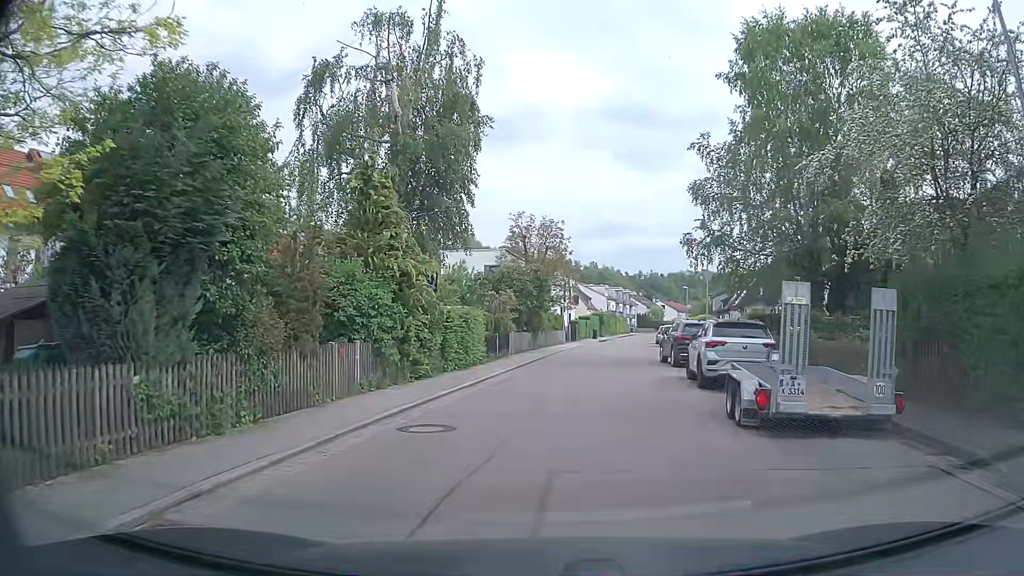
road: tertiary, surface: asphalt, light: Day
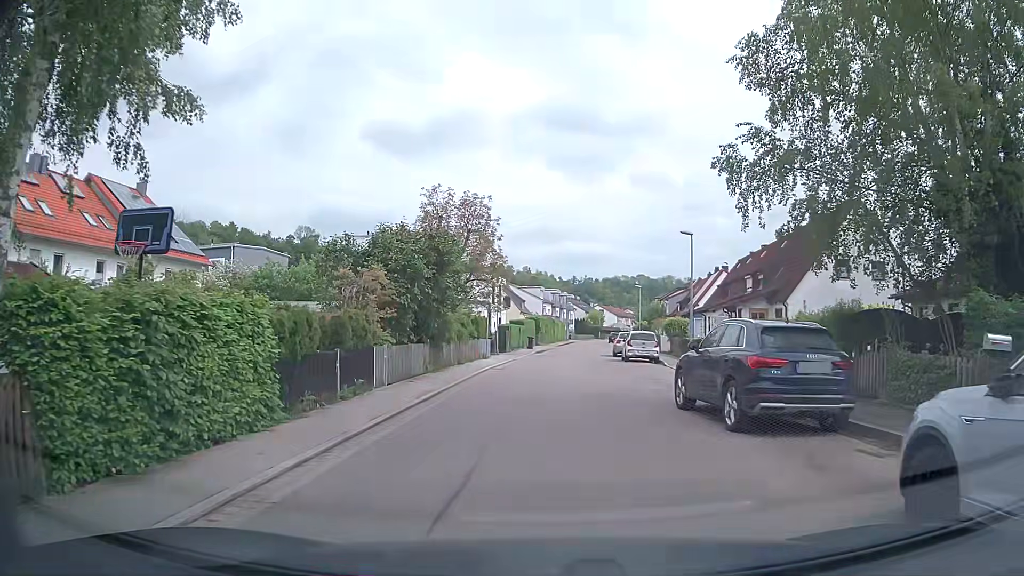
(+0.7, +13.5) m; +5°
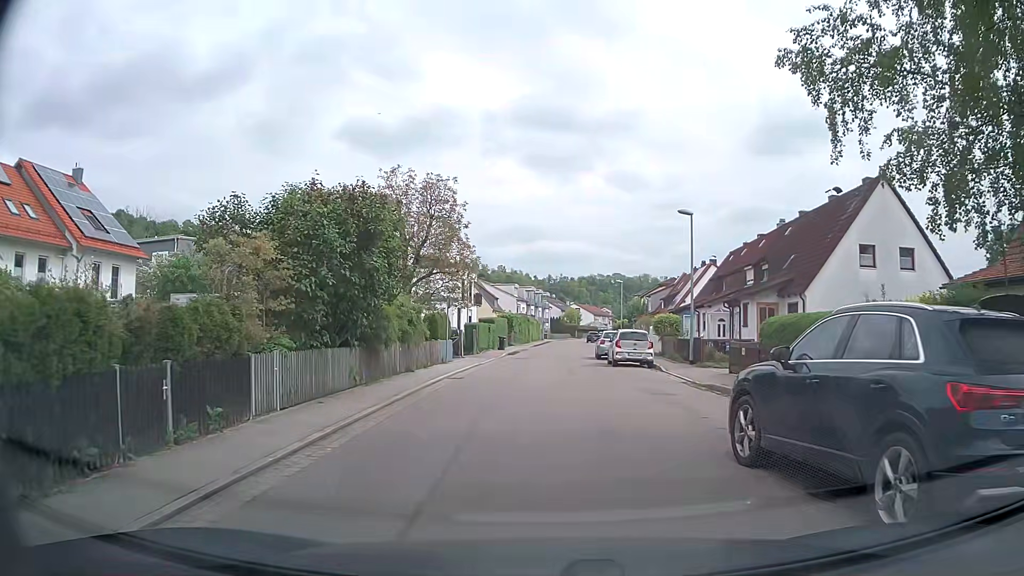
(+0.2, +5.3) m; +3°
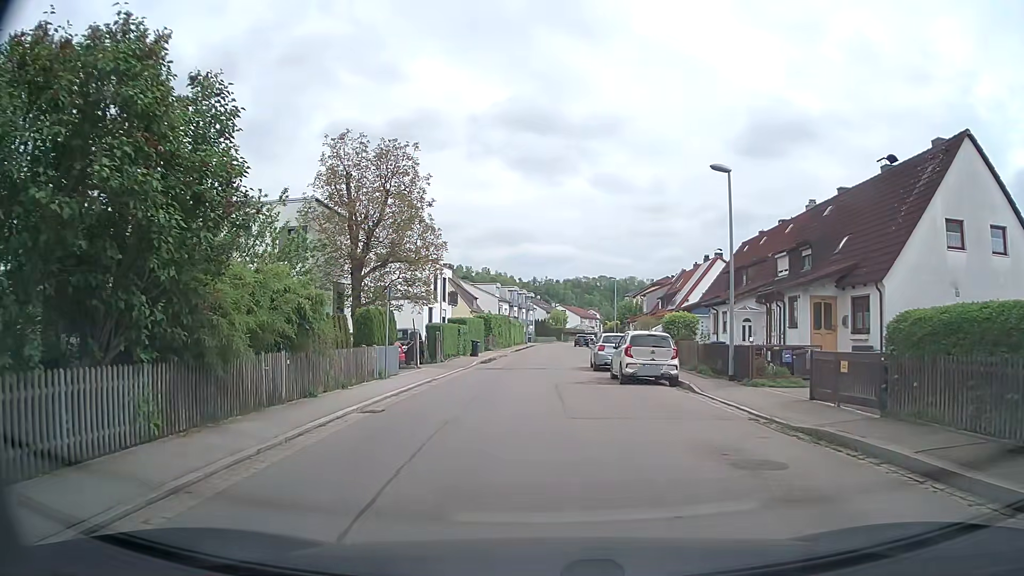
(+0.1, +8.0) m; +2°
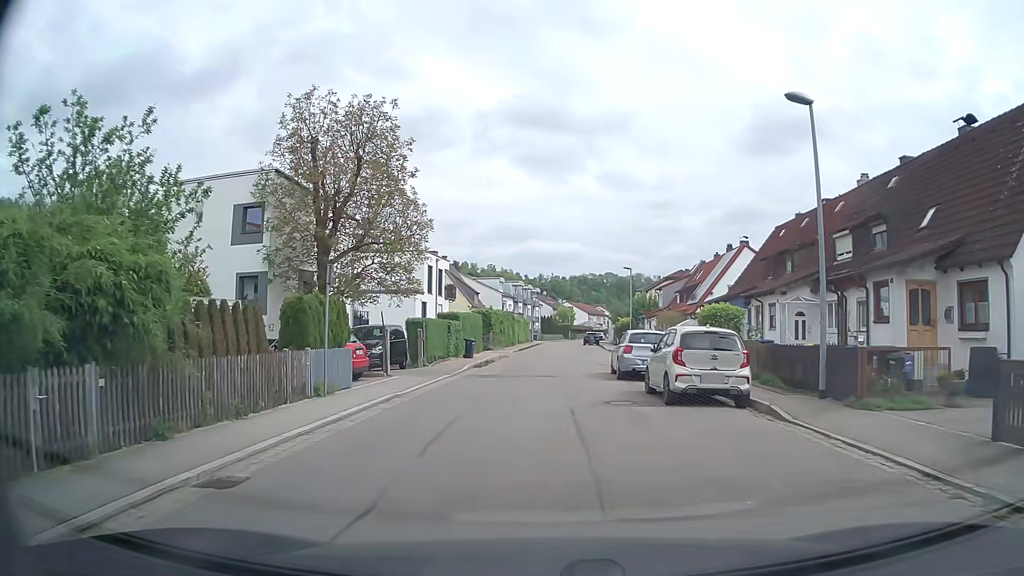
(-0.1, +6.1) m; -1°
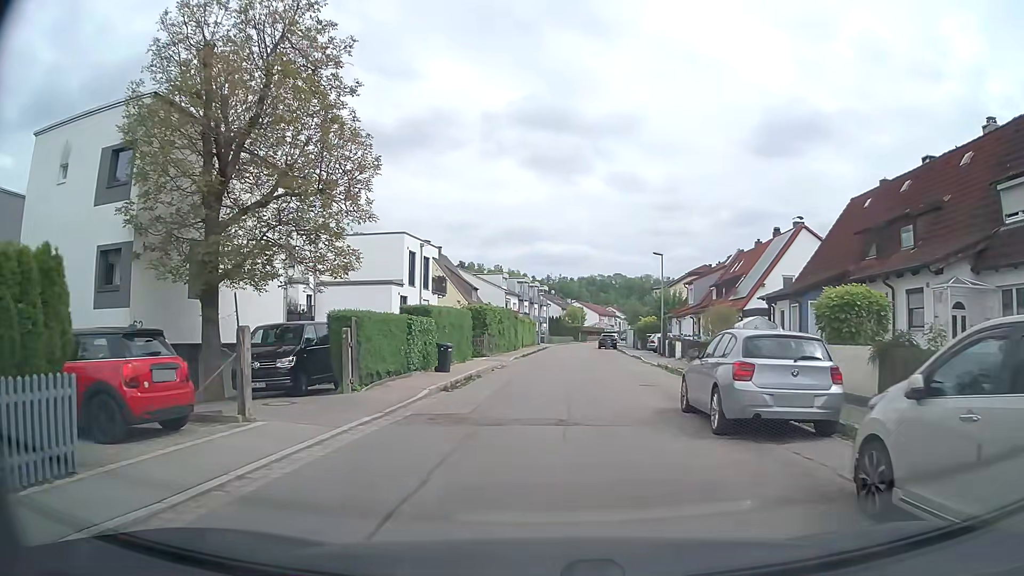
(-0.1, +10.5) m; -1°
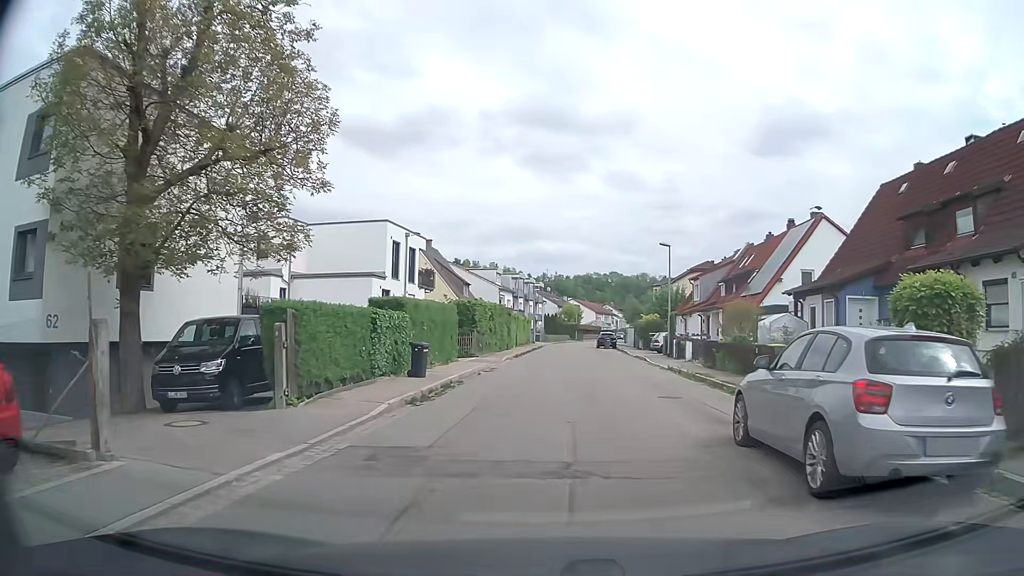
(0.0, +3.7) m; +1°
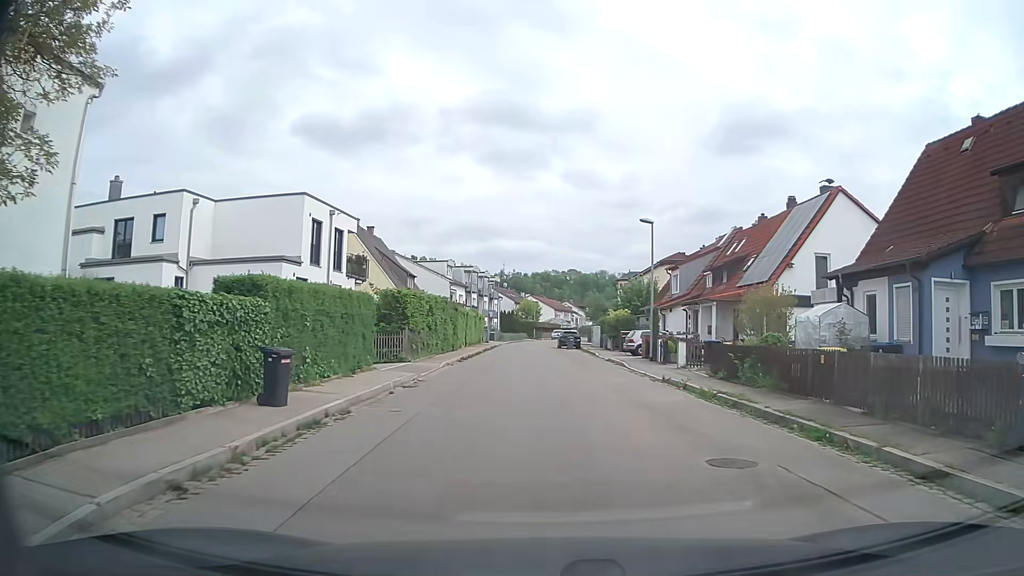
(+0.1, +7.4) m; +3°
(0, +10) (+1, +20) (+1, +30) (+1, +40) (0, +50) (0, +60) (+1, +70) (0, +80) (+1, +90) (+1, +100) m
